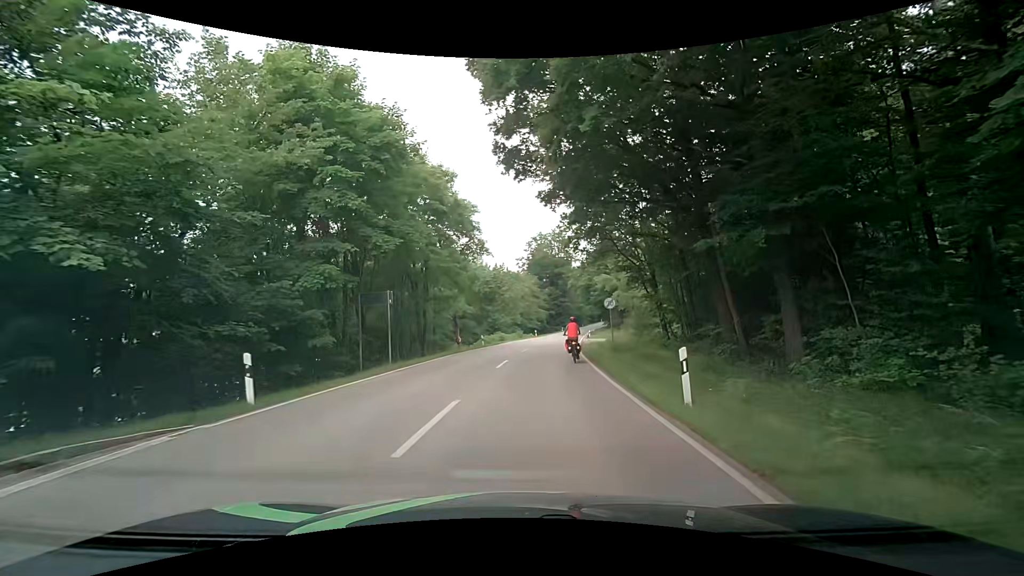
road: secondary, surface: asphalt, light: Day
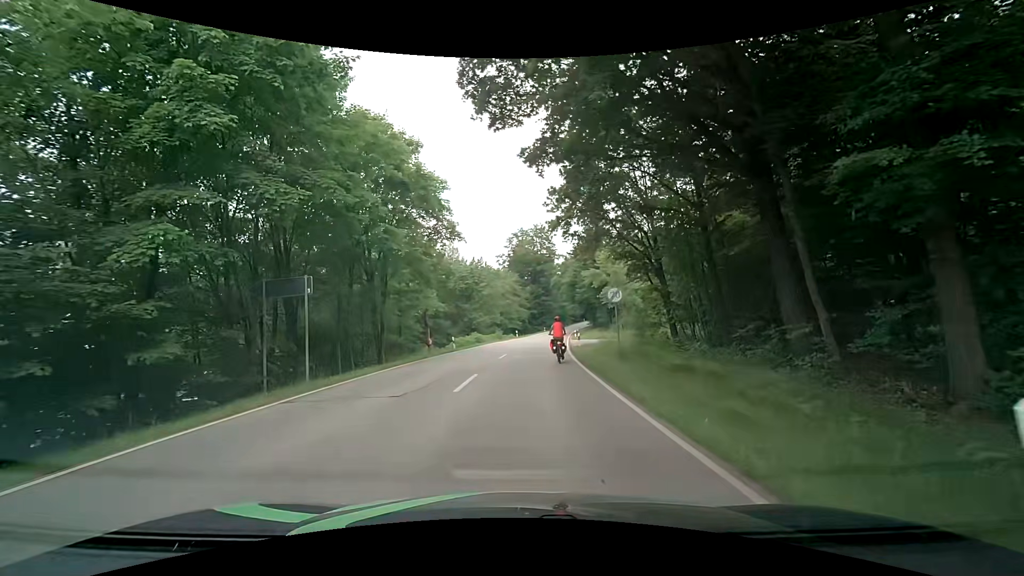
(+0.3, +6.5) m; +4°
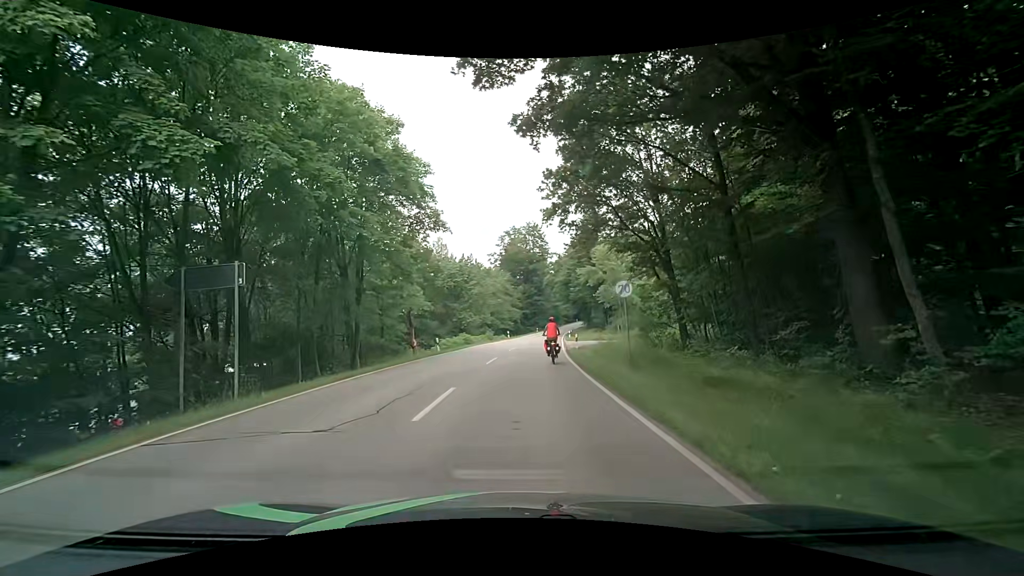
(0.0, +3.3) m; +1°
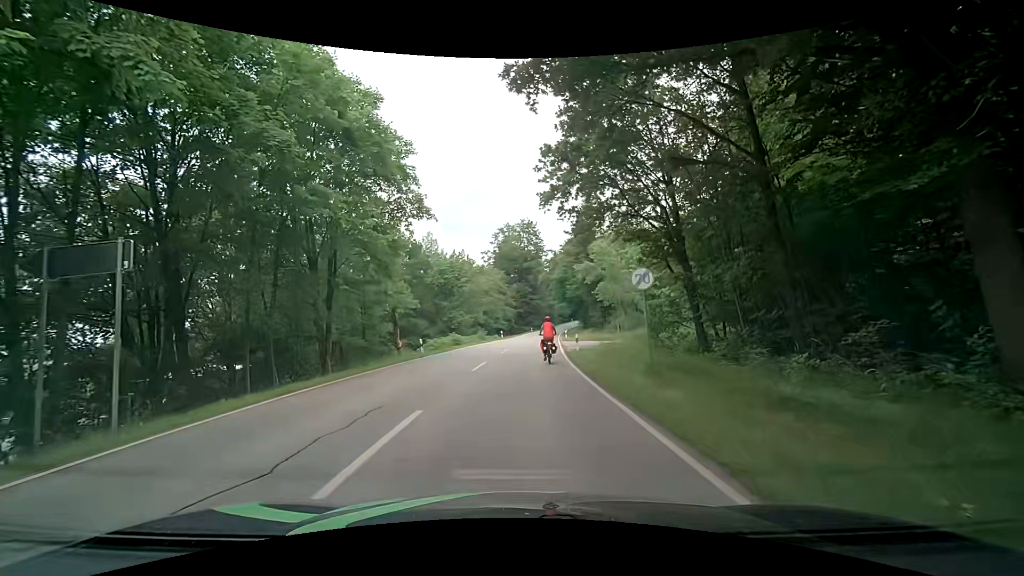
(0.0, +3.3) m; -1°
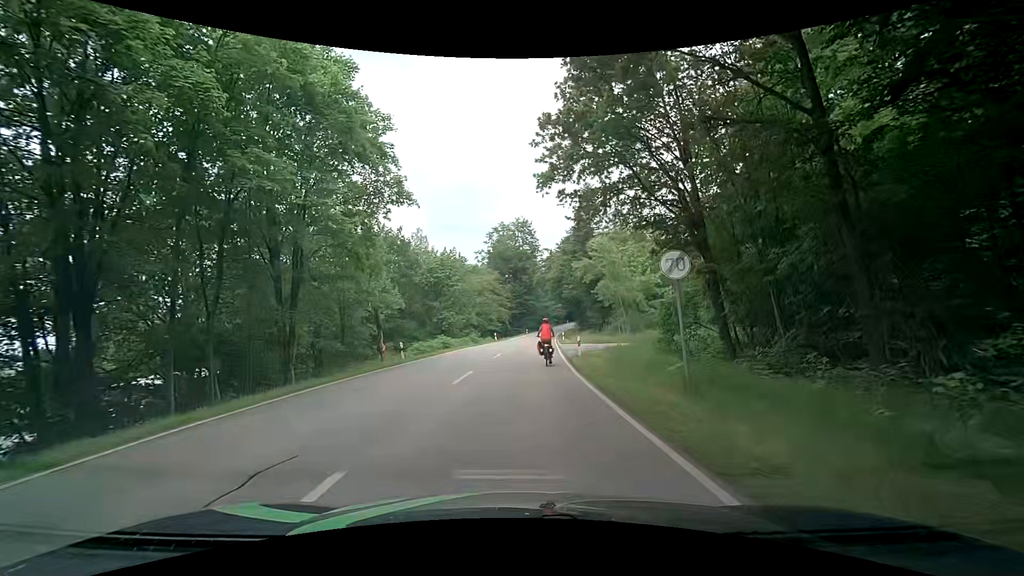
(+0.1, +3.3) m; +1°
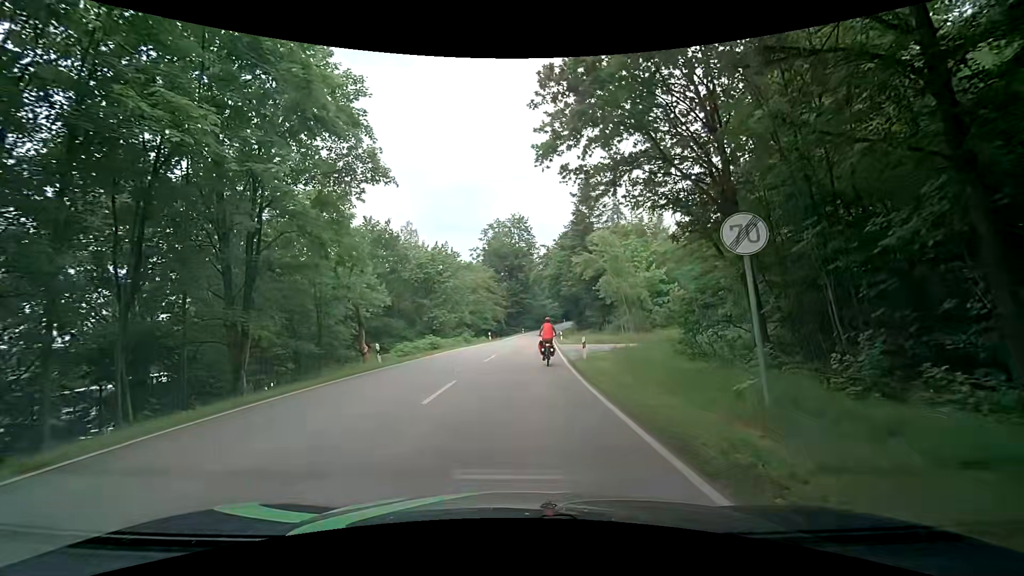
(+0.1, +3.3) m; +2°
